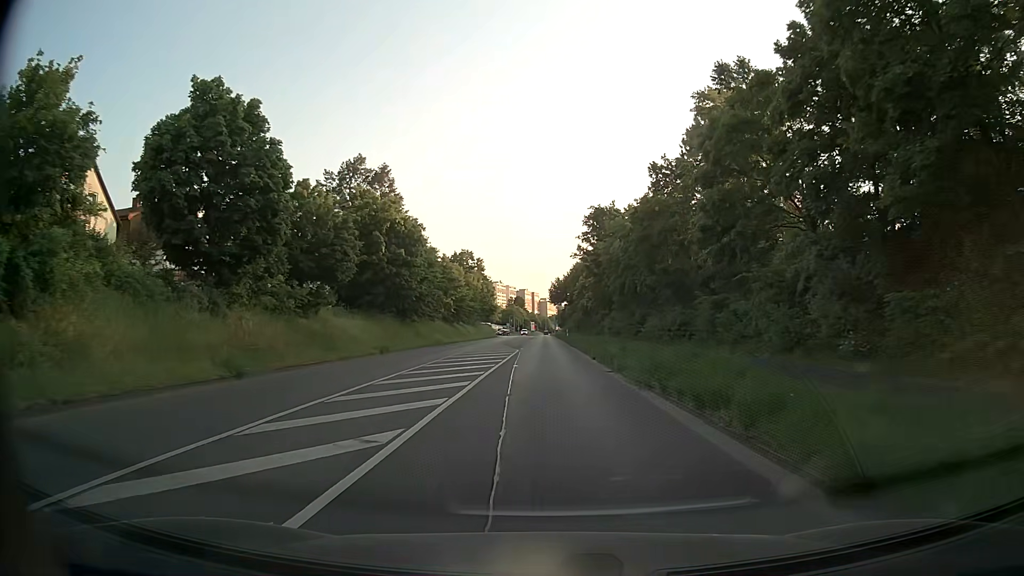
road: secondary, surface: asphalt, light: Day
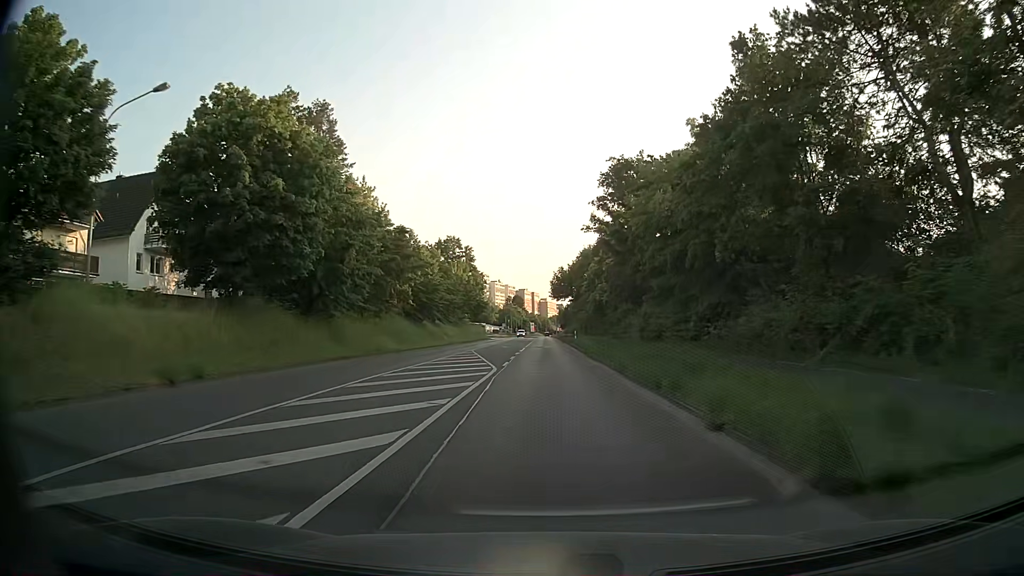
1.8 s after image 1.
(-0.2, +21.6) m; 0°
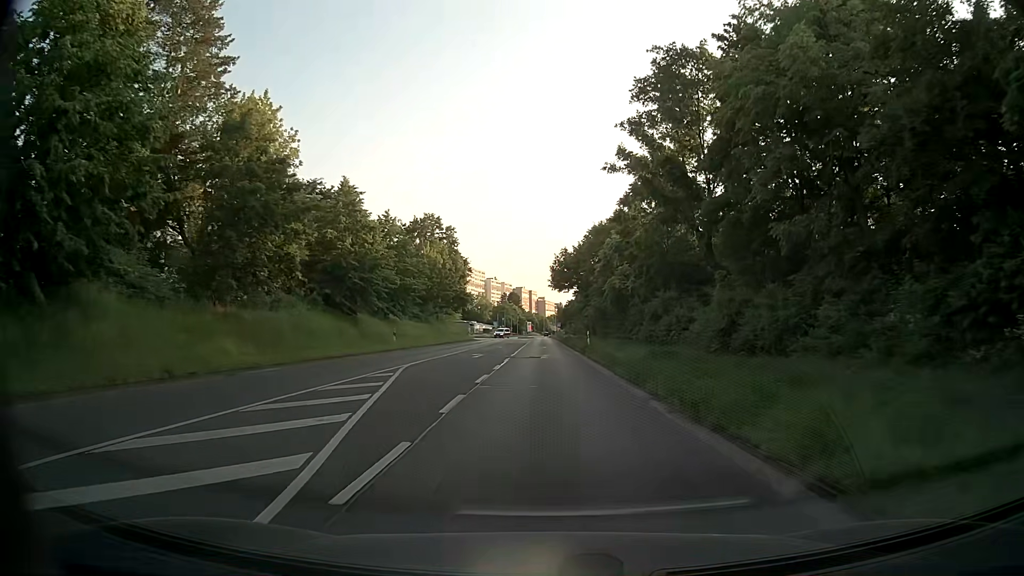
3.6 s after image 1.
(-0.3, +21.6) m; -1°
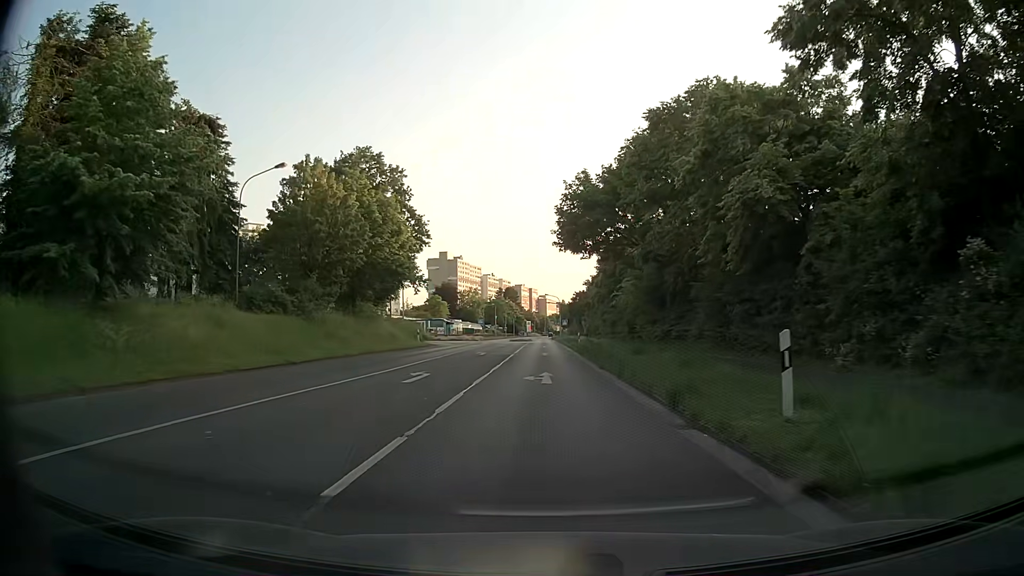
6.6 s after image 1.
(+0.2, +36.2) m; 0°
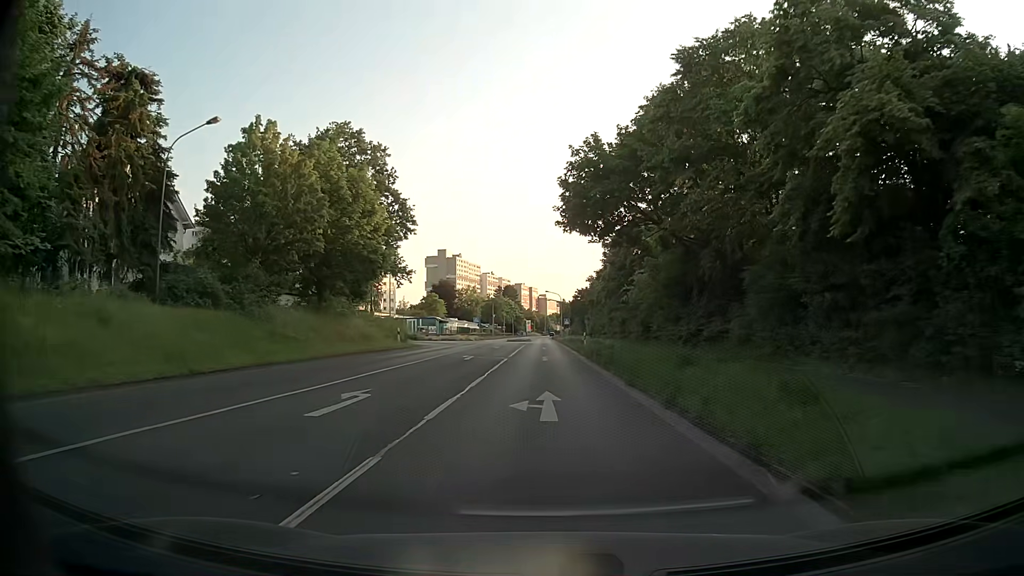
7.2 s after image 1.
(+0.1, +7.3) m; +1°
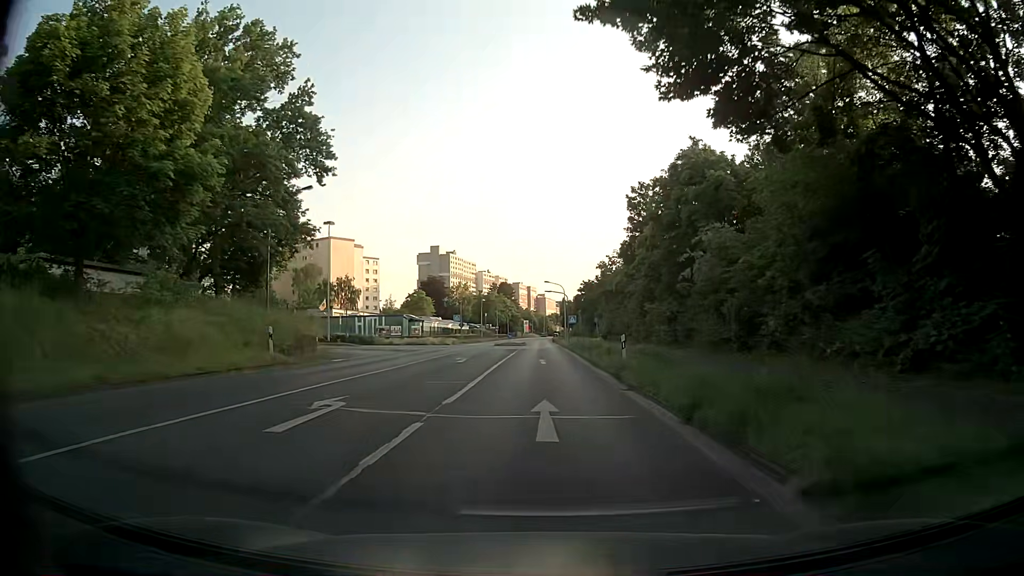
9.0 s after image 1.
(-0.2, +21.9) m; -1°
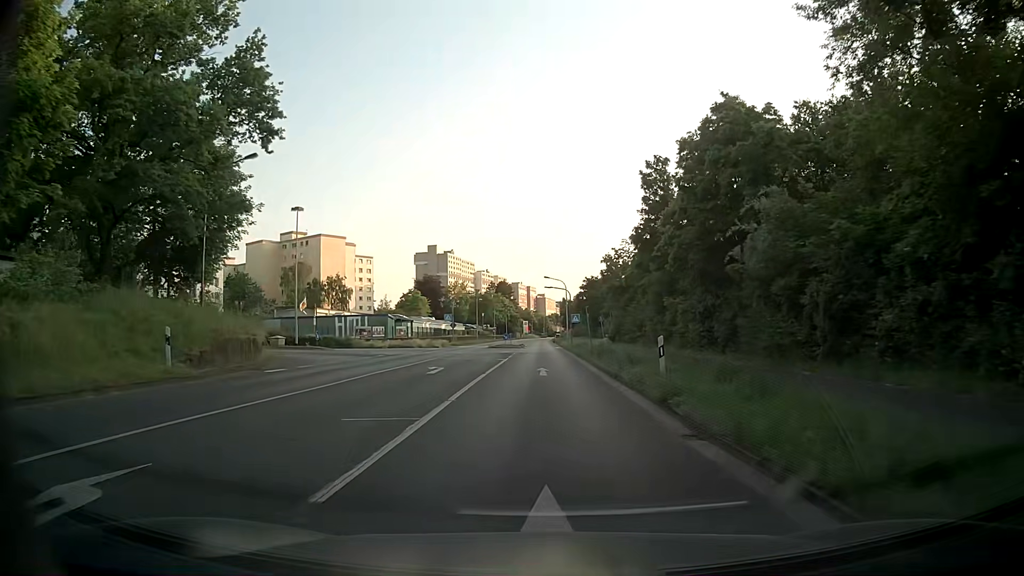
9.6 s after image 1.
(0.0, +7.3) m; +1°
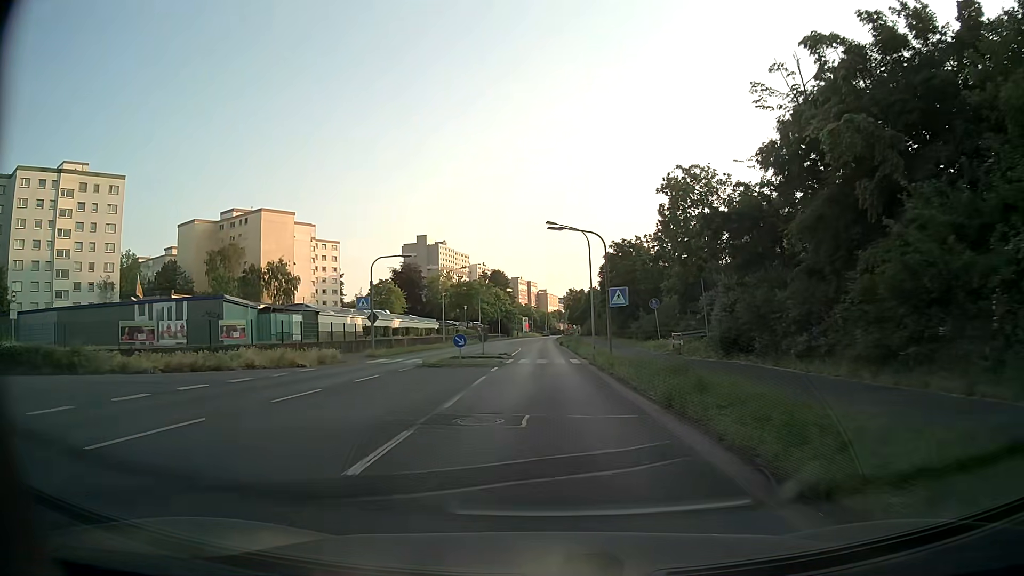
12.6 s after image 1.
(-0.3, +36.0) m; -1°
(0, +10) (0, +20) (0, +30) (0, +40) (0, +50) (-1, +60) (-2, +70) (-2, +80) (-3, +90) (-3, +100) m
